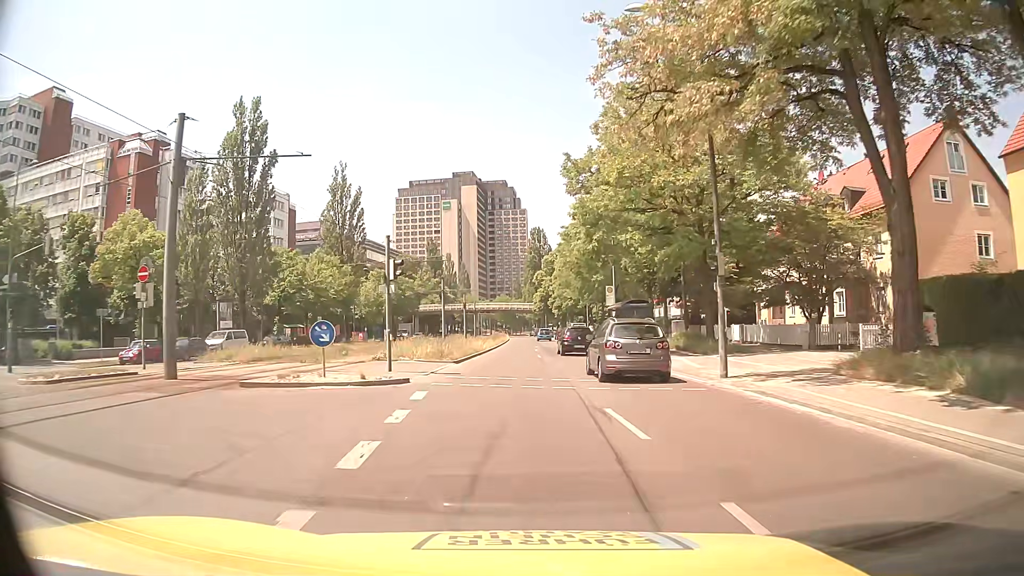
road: secondary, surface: asphalt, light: Day
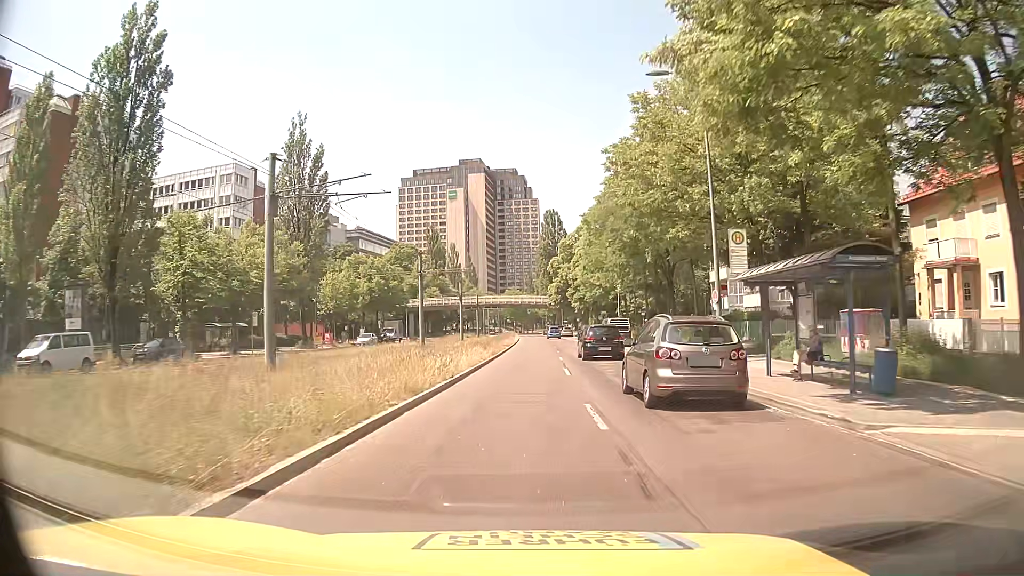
(-0.3, +22.2) m; -1°
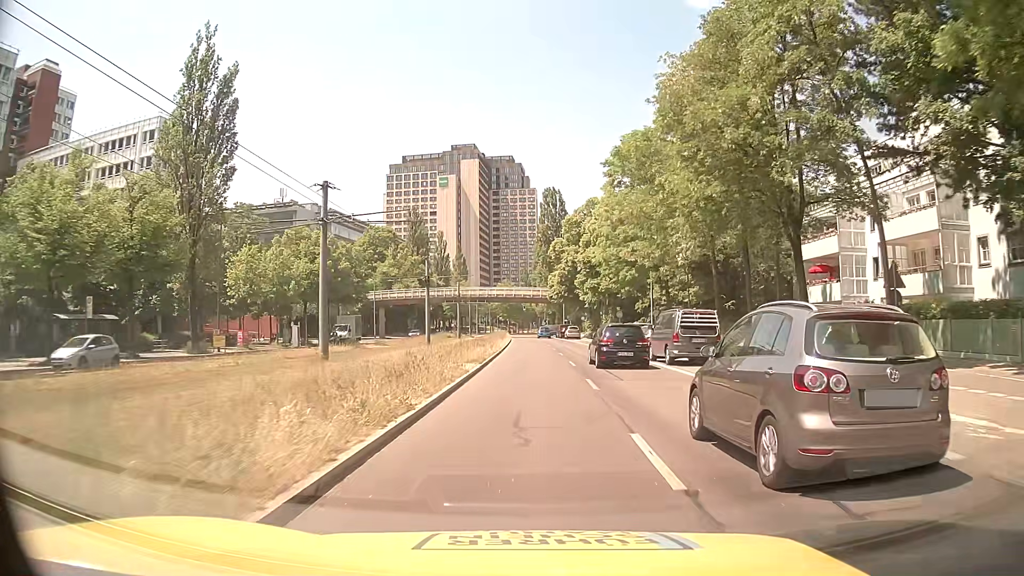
(0.0, +23.1) m; 0°
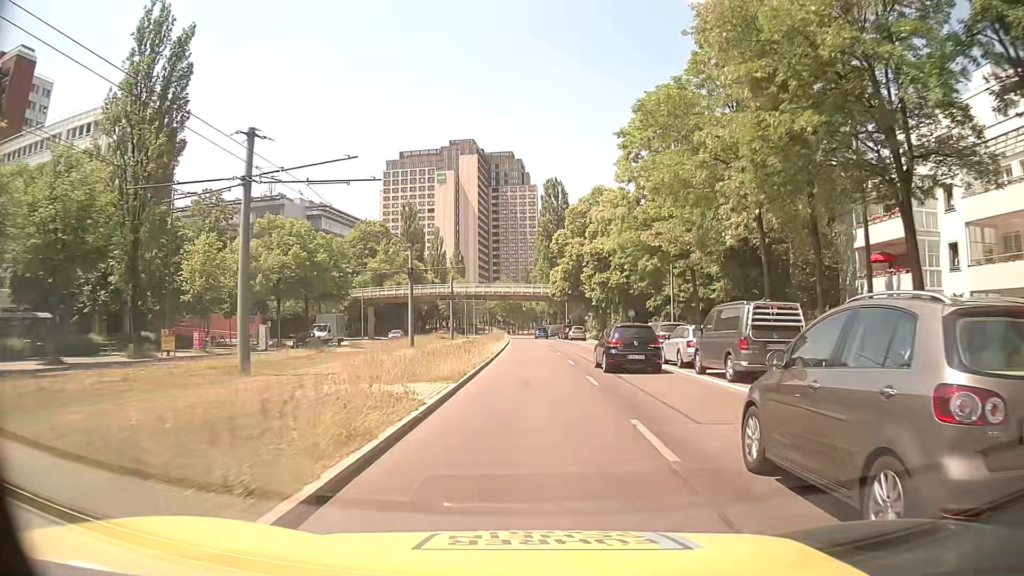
(0.0, +7.8) m; 0°
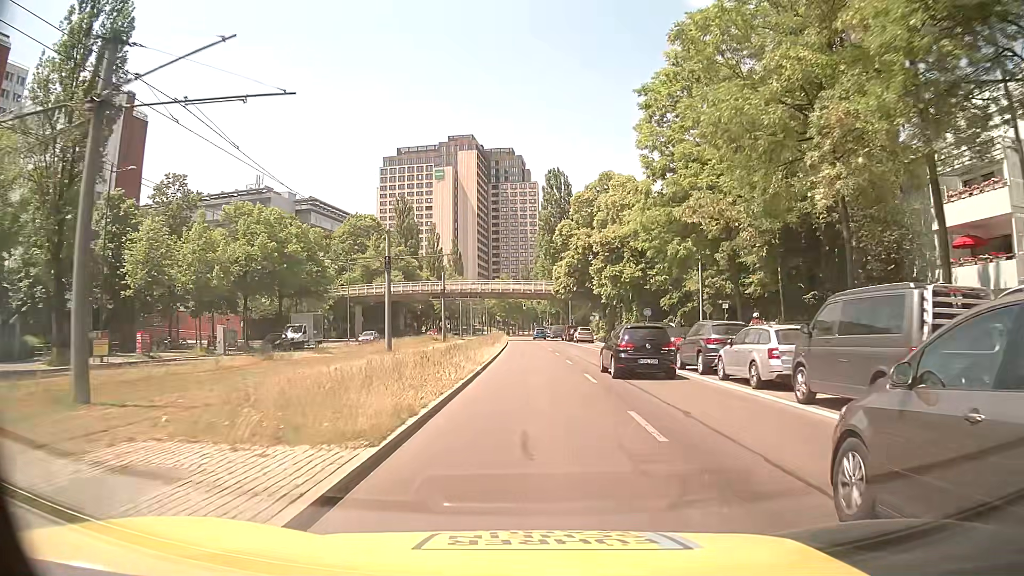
(0.0, +7.8) m; 0°
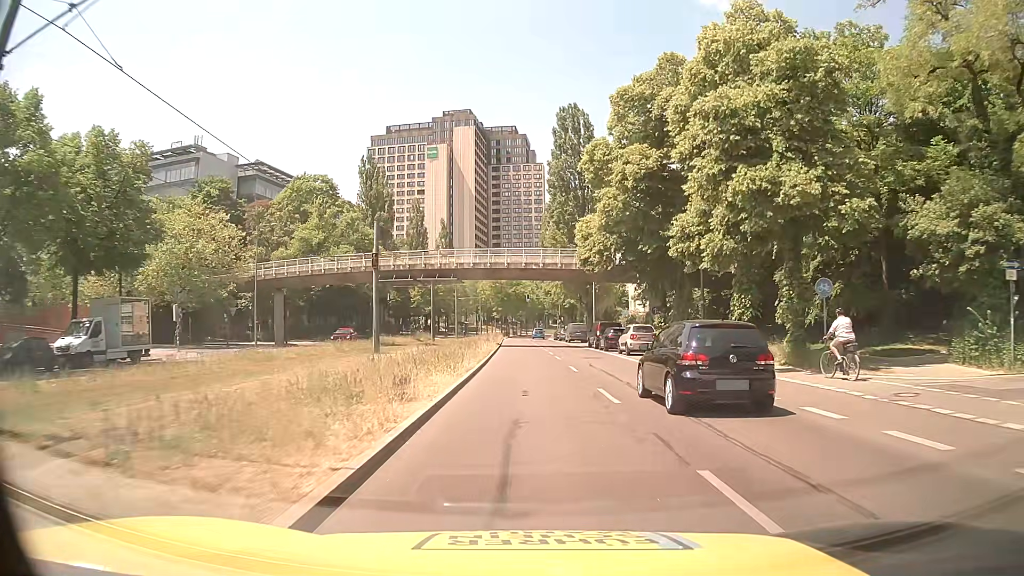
(0.0, +31.9) m; 0°
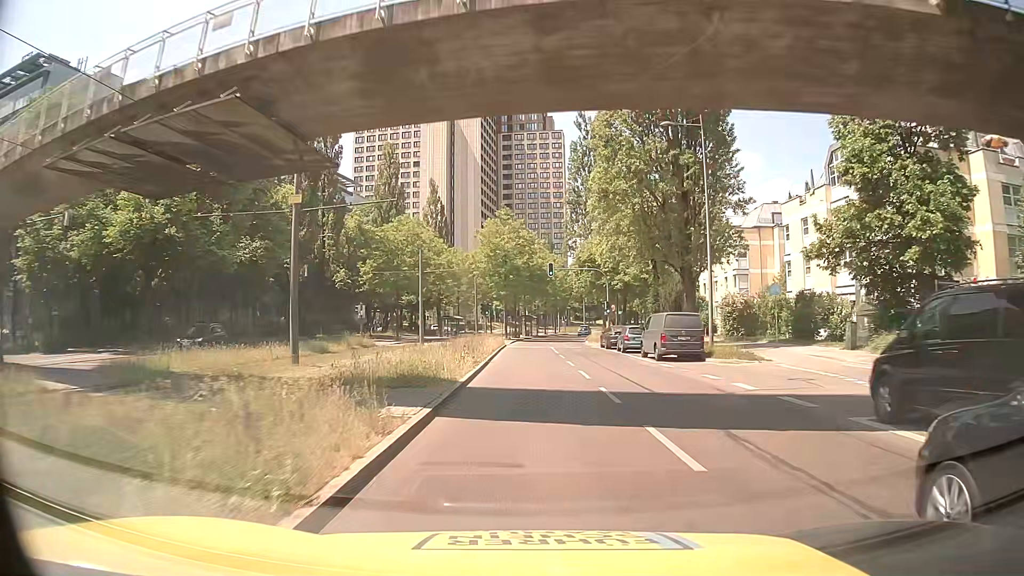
(-0.6, +40.9) m; -1°
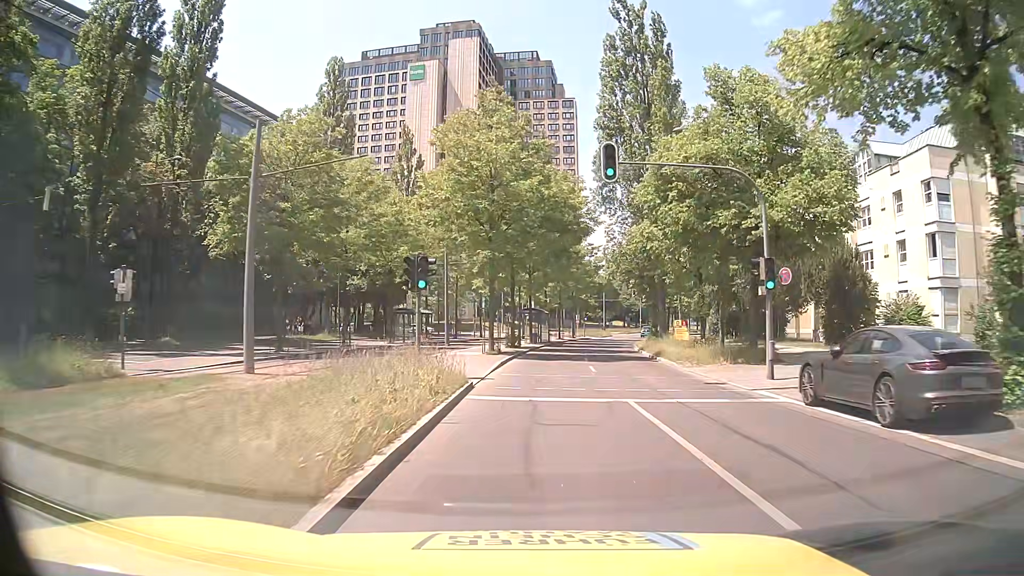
(-0.2, +32.7) m; -1°
(0, +10) (+1, +20) (+1, +30) (+2, +40) (+3, +50) (+5, +60) (+7, +70) (+9, +79) (+12, +89) (+15, +98) m
